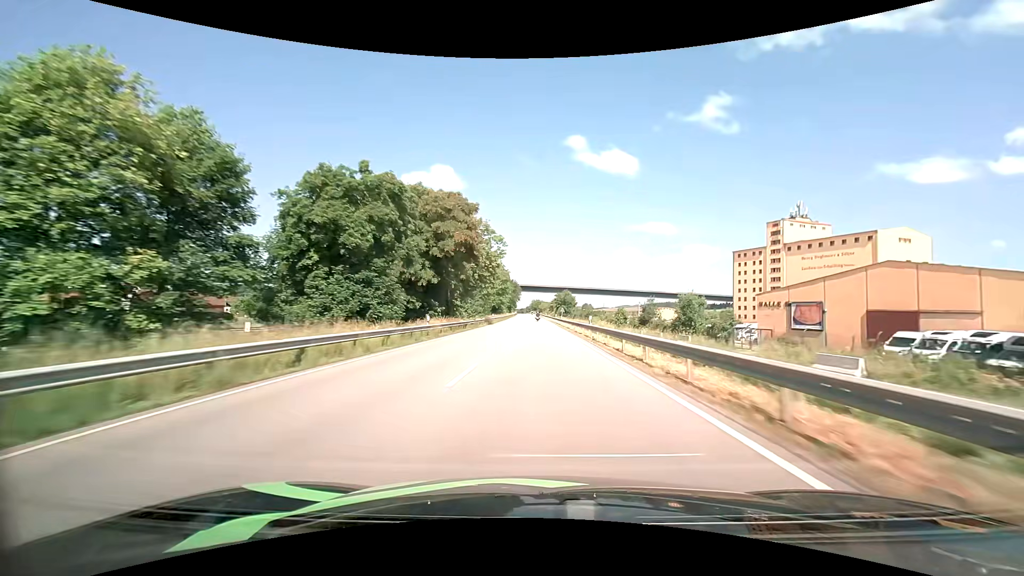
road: primary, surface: asphalt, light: Day
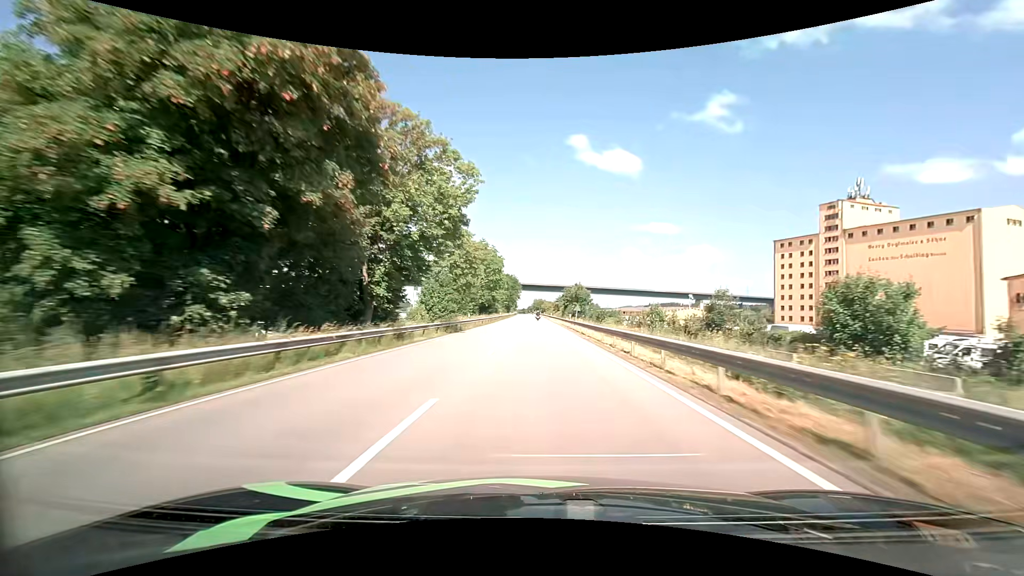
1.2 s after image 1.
(-0.1, +29.6) m; 0°
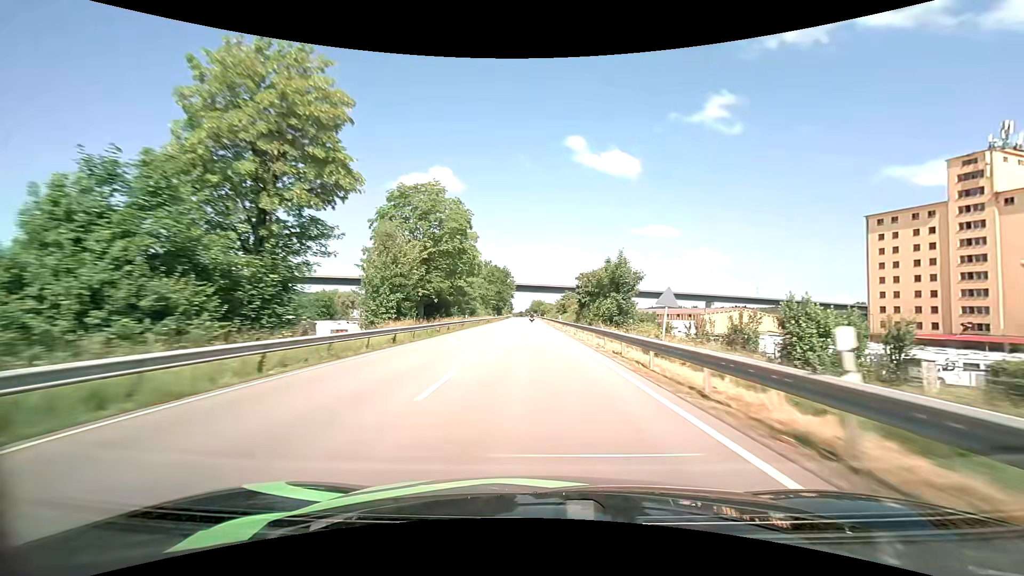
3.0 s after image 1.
(+0.1, +44.3) m; 0°
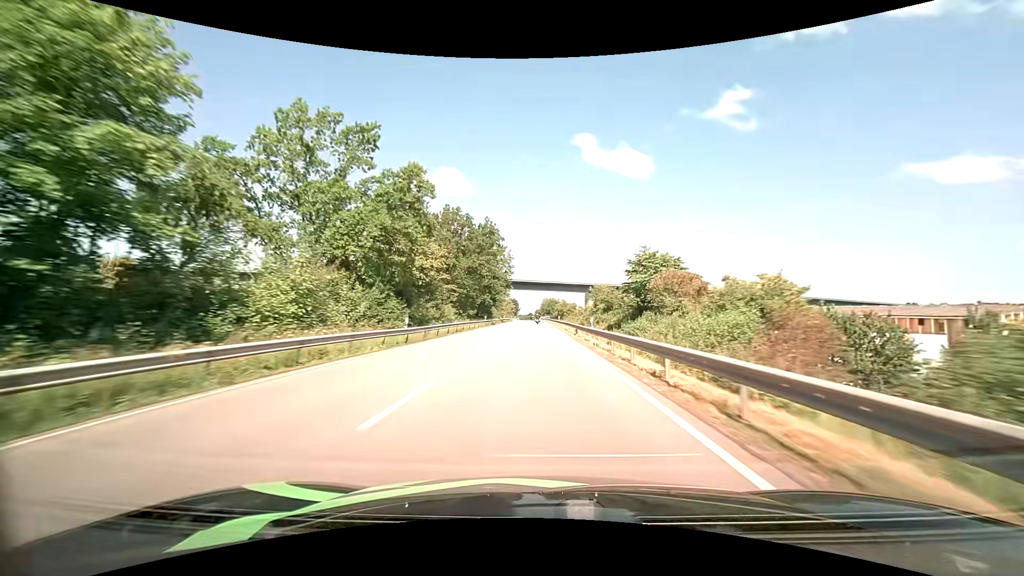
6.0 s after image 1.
(-0.8, +74.5) m; -1°
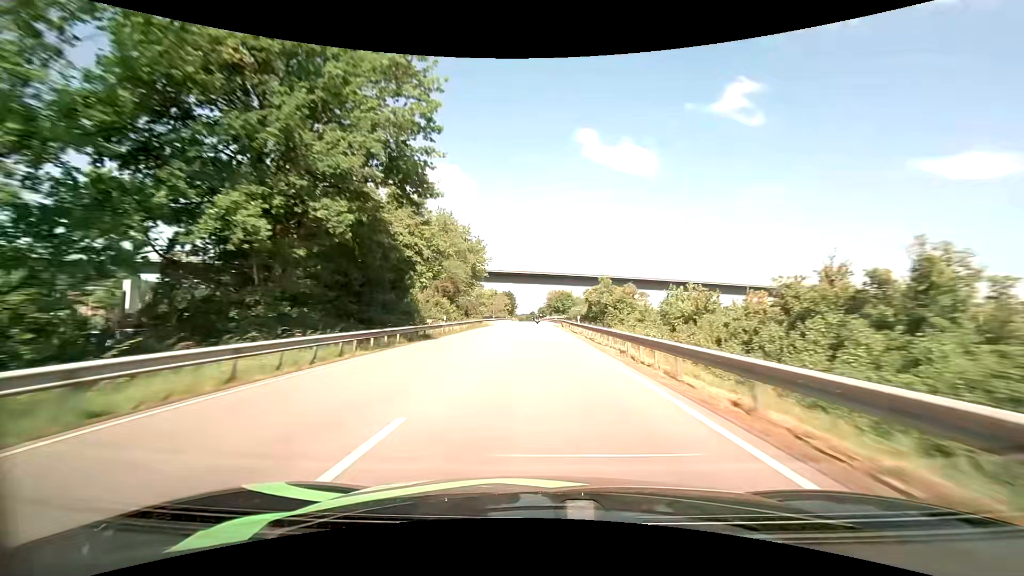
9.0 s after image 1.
(-0.4, +76.0) m; 0°
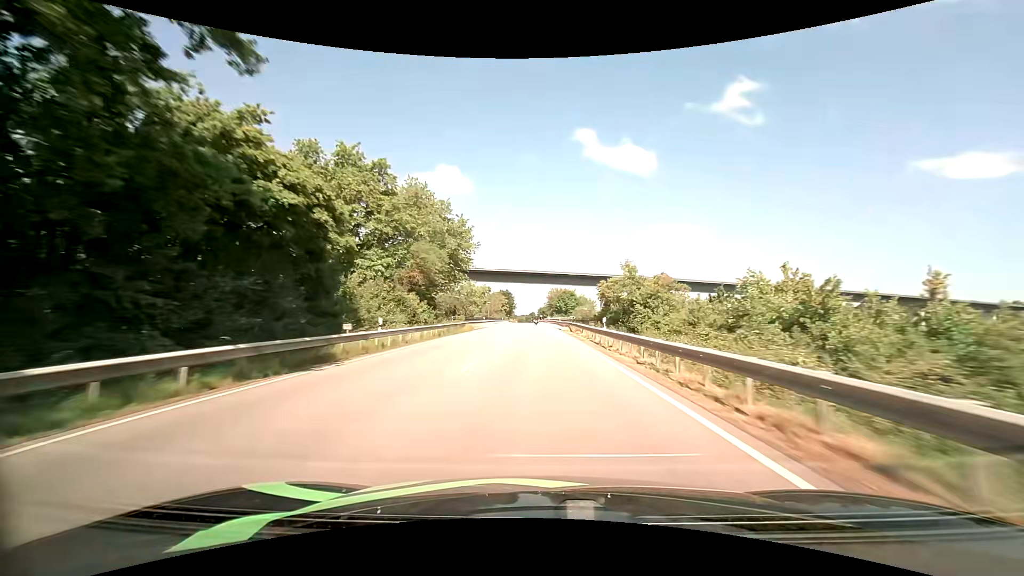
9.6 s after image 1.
(0.0, +15.2) m; 0°
